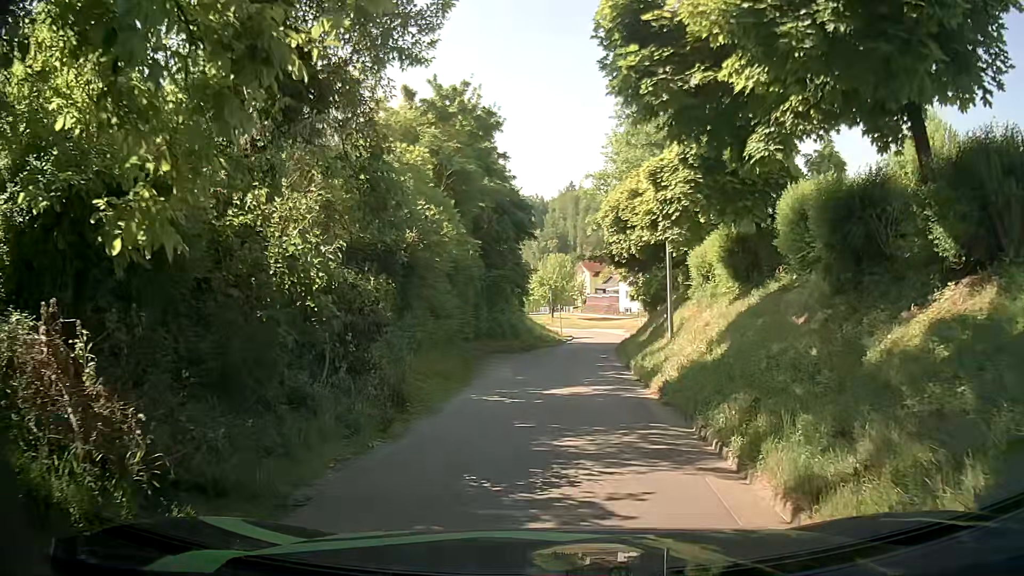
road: residential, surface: asphalt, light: Day
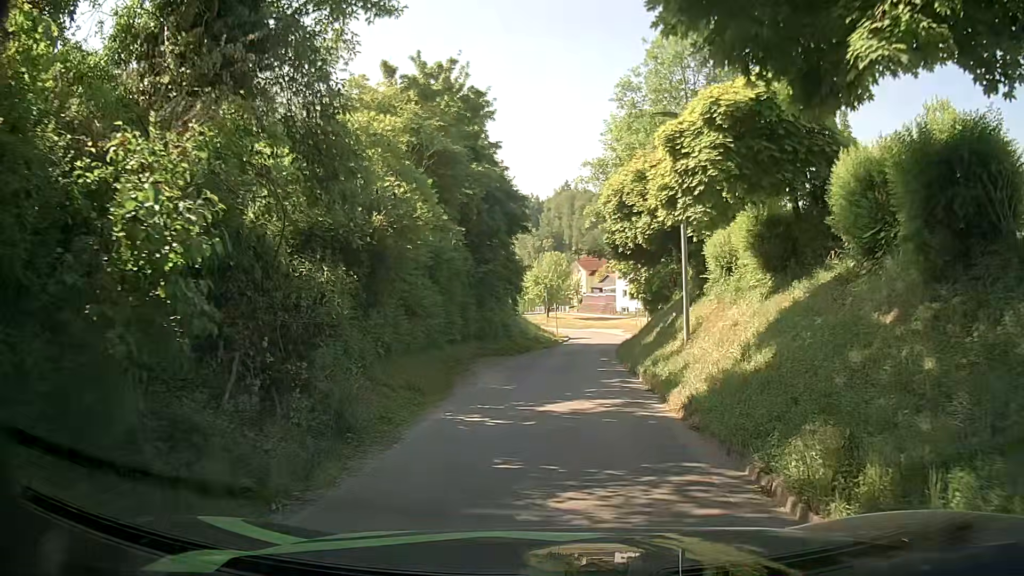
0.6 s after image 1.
(0.0, +2.6) m; -2°
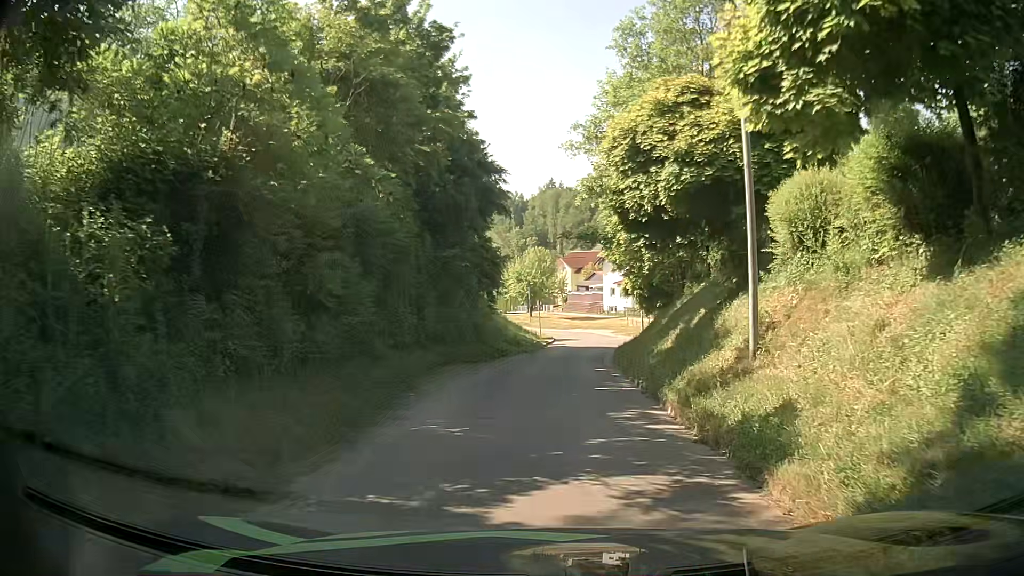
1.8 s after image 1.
(+0.1, +6.0) m; +3°
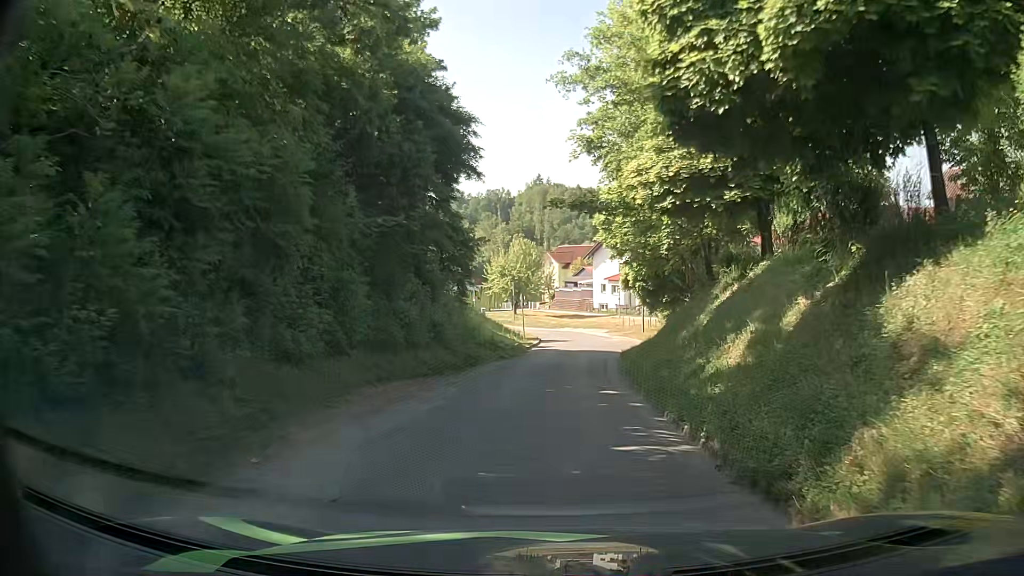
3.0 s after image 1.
(0.0, +6.9) m; +1°
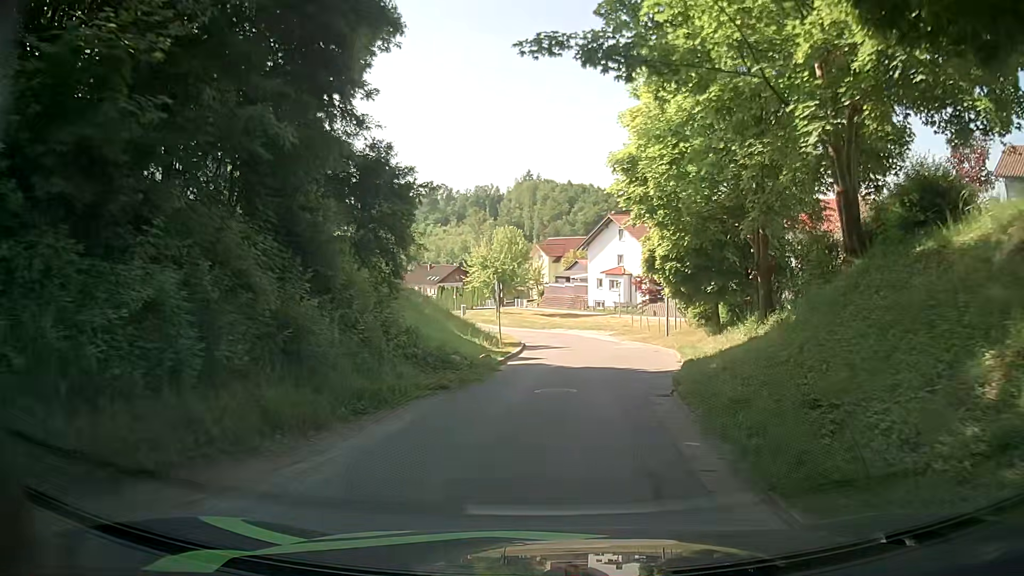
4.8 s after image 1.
(0.0, +11.5) m; +1°
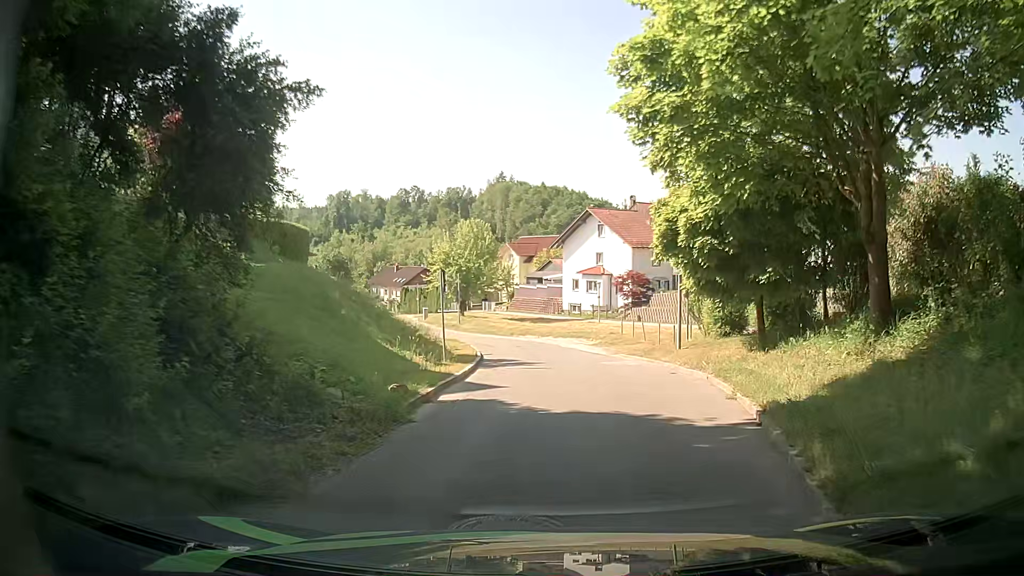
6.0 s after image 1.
(+0.1, +8.3) m; +3°
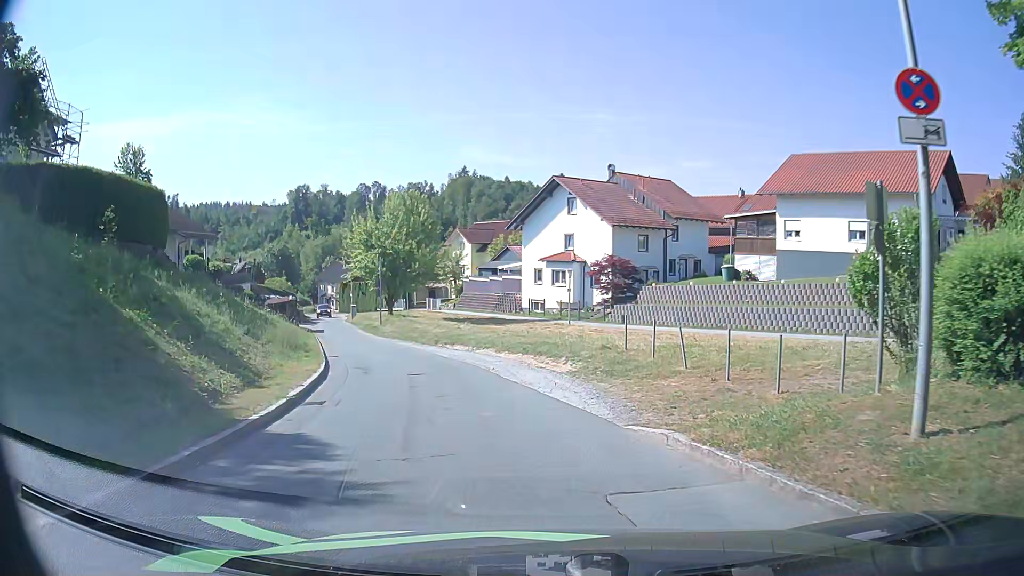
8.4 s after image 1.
(+0.5, +15.9) m; +1°
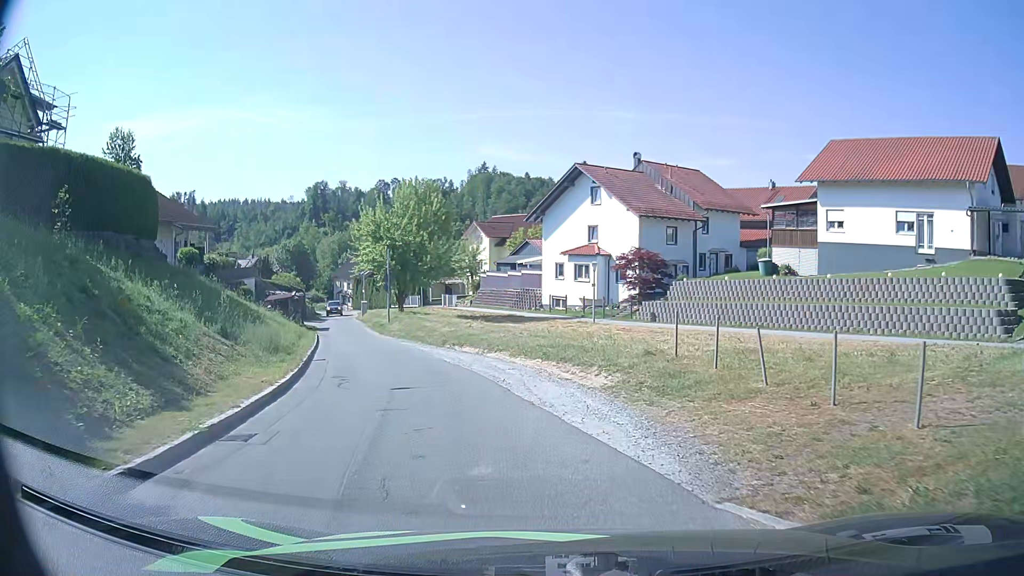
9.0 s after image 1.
(0.0, +3.5) m; -1°
(-1, +10) (-3, +20) (-6, +29) (-10, +38) (-14, +48) (-17, +57) (-20, +67) (-23, +76) (-26, +86) (-30, +95) m
